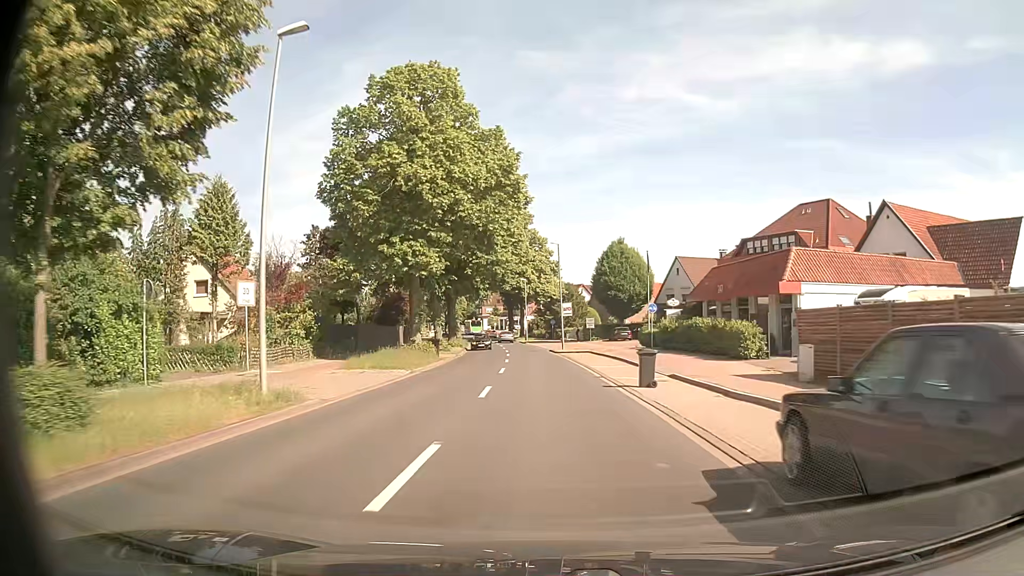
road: secondary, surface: asphalt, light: Day
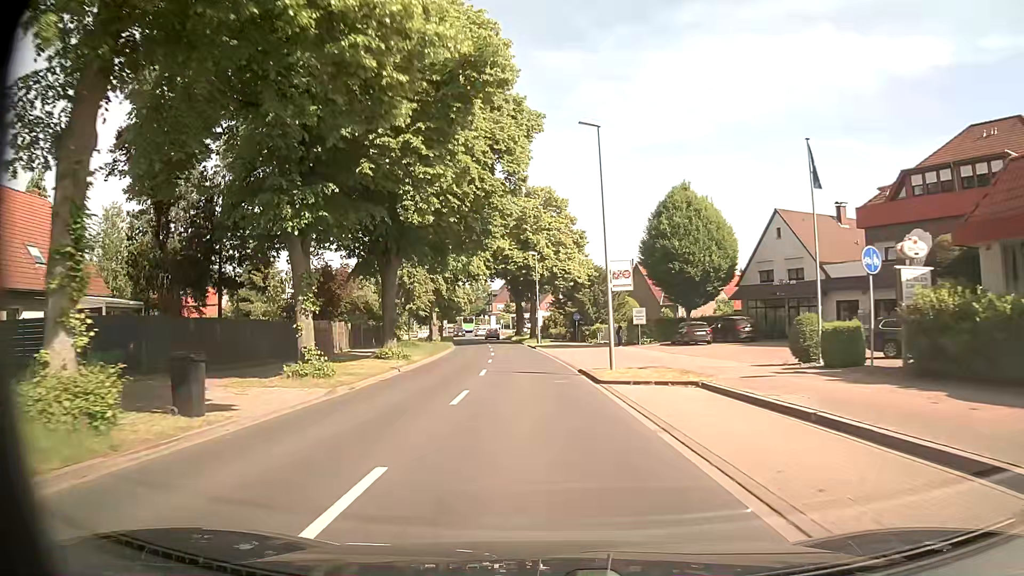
(0.0, +28.5) m; -1°
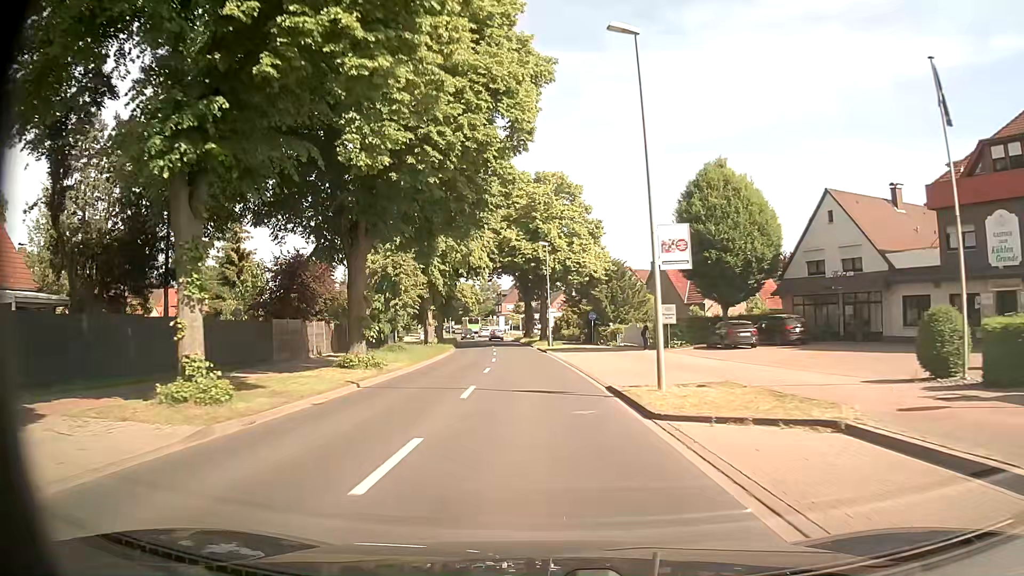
(-0.1, +7.2) m; -1°
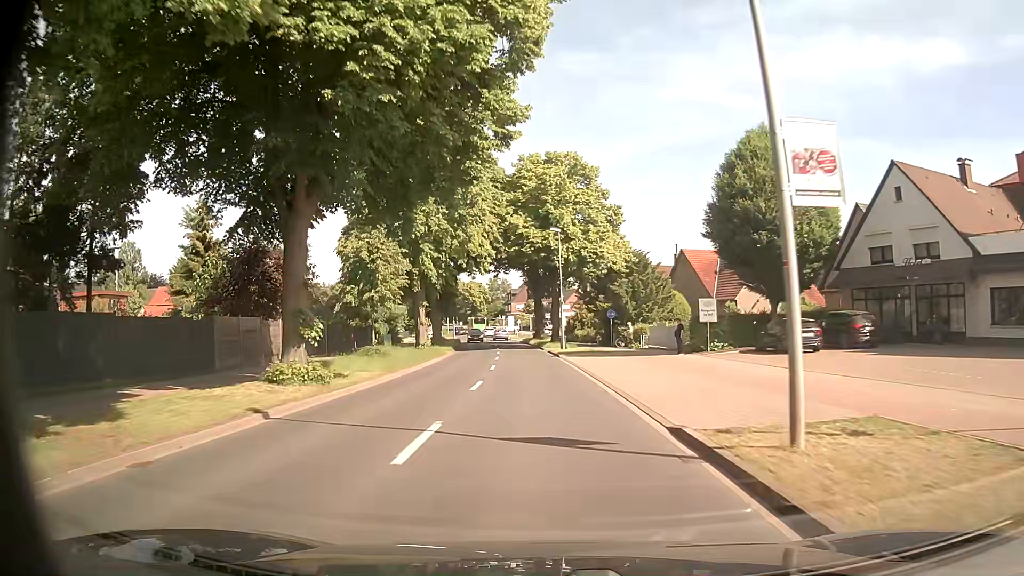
(-0.1, +7.2) m; -1°
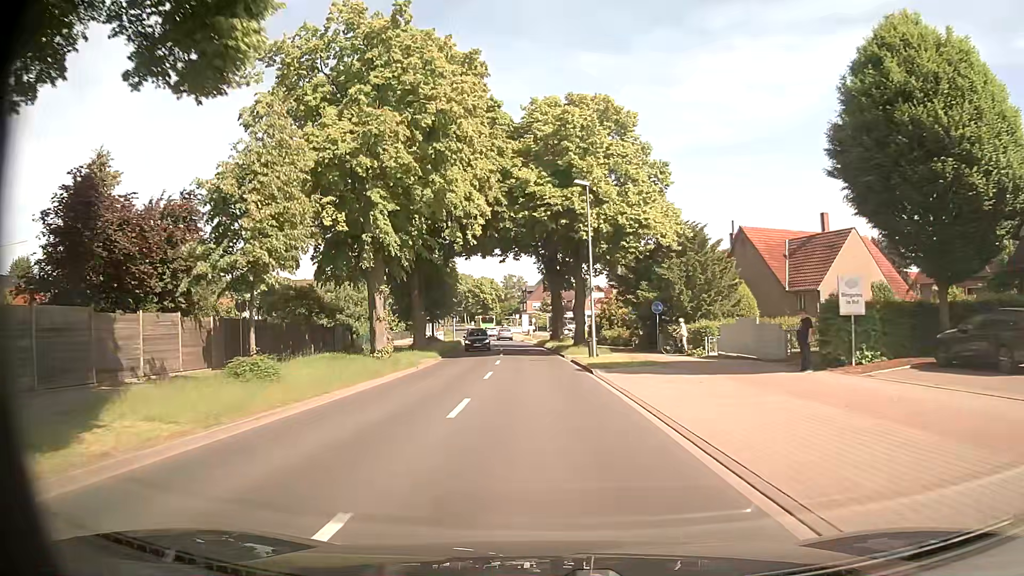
(-0.3, +14.3) m; -2°
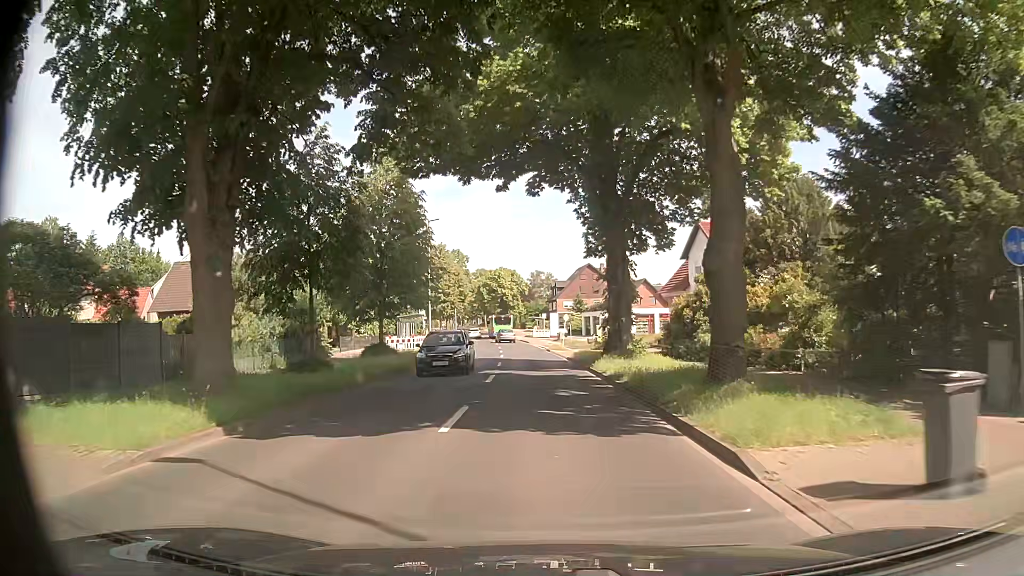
(-0.6, +28.4) m; -3°
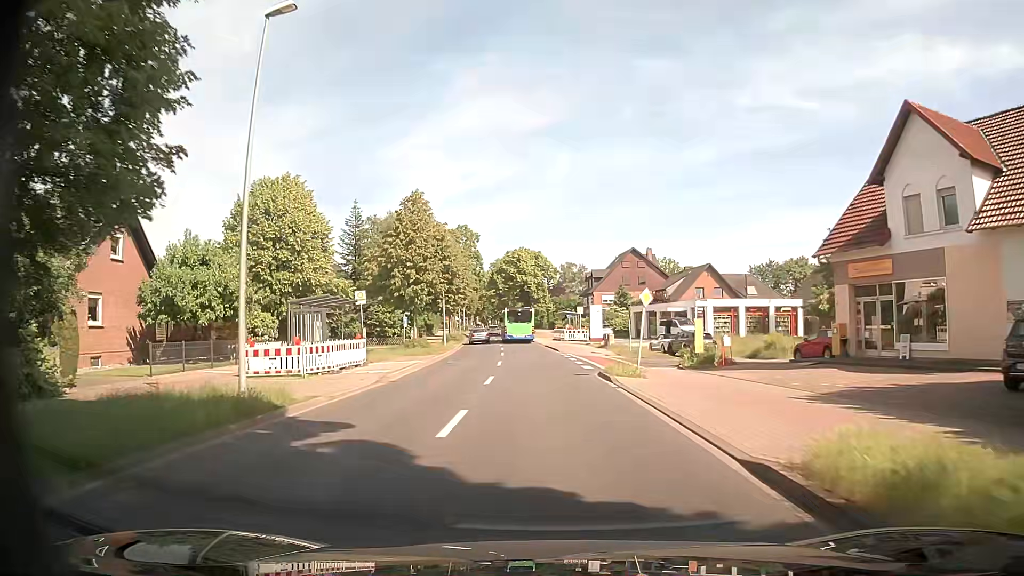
(-0.5, +27.7) m; -1°
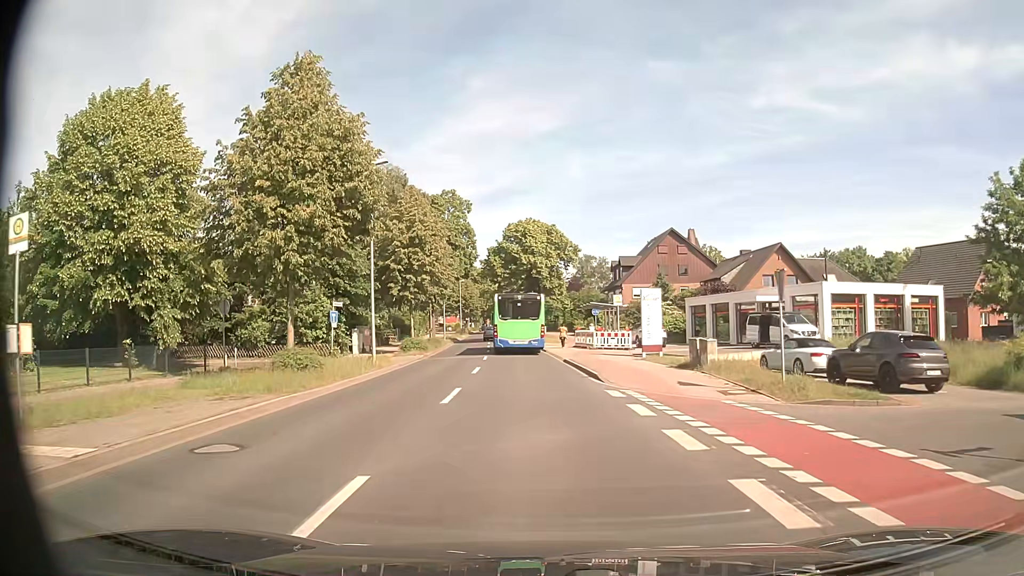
(-0.8, +23.4) m; -3°
(0, +10) (-1, +20) (-1, +30) (-2, +40) (-3, +50) (-4, +60) (-5, +70) (-6, +80) (-6, +90) (-7, +100) m
